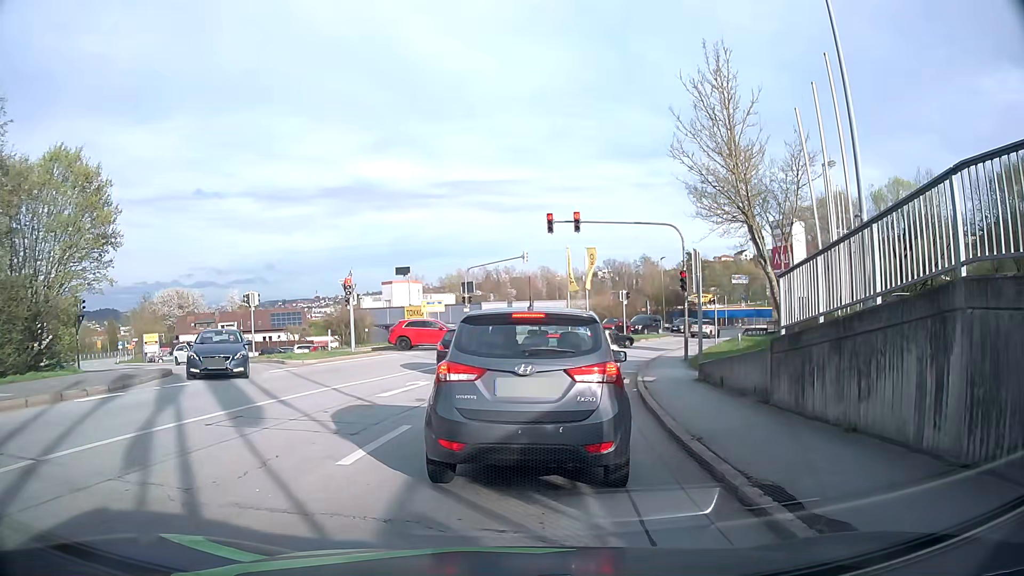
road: tertiary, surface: asphalt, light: Day
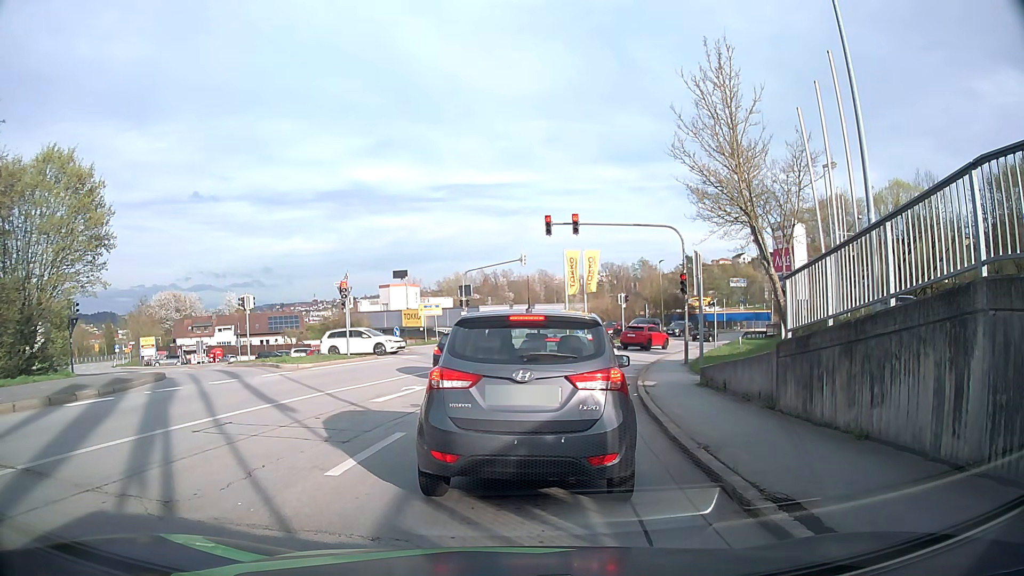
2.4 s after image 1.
(0.0, +0.4) m; 0°
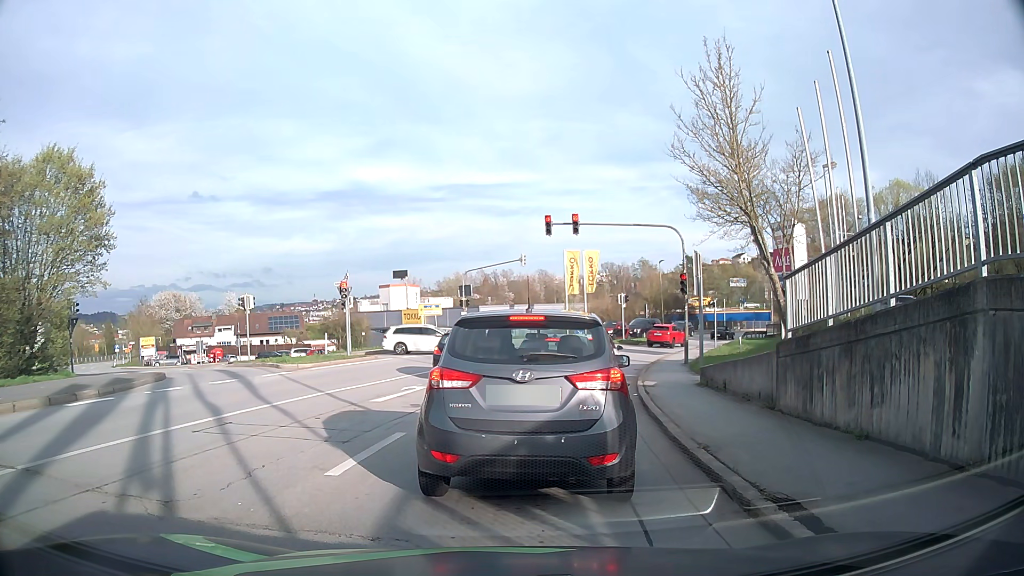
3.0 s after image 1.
(0.0, 0.0) m; 0°
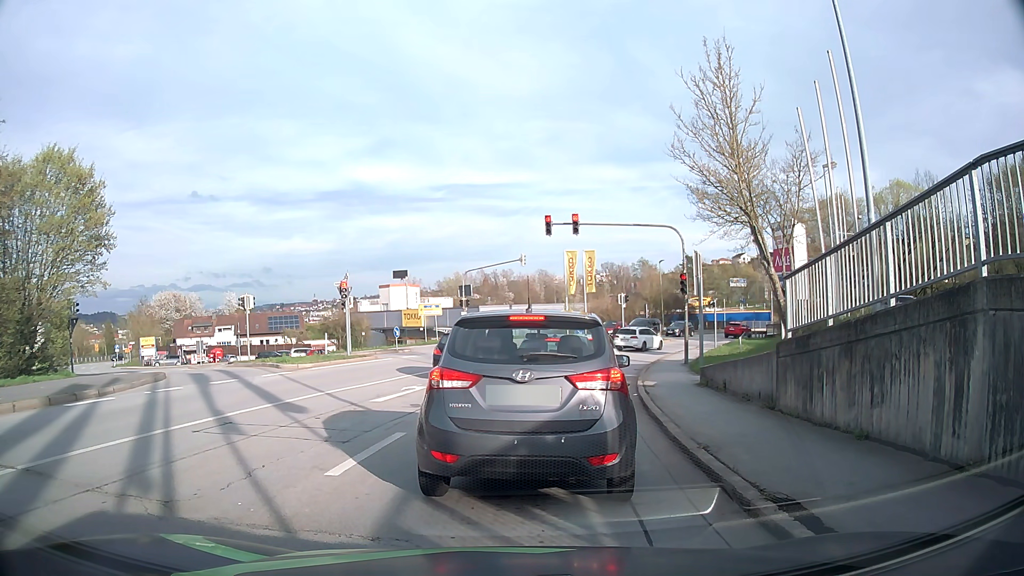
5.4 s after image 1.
(0.0, 0.0) m; 0°
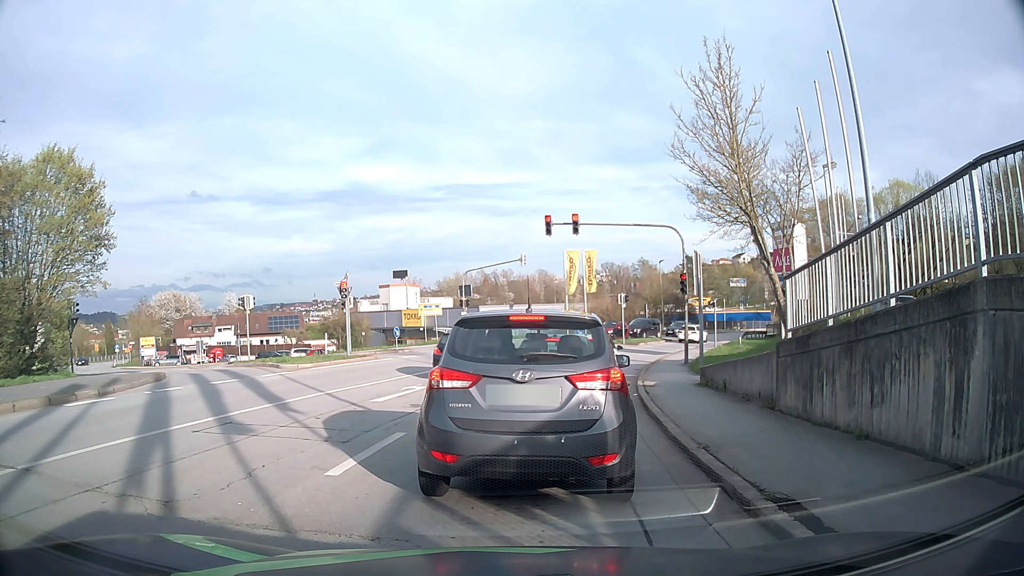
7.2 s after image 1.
(0.0, 0.0) m; 0°
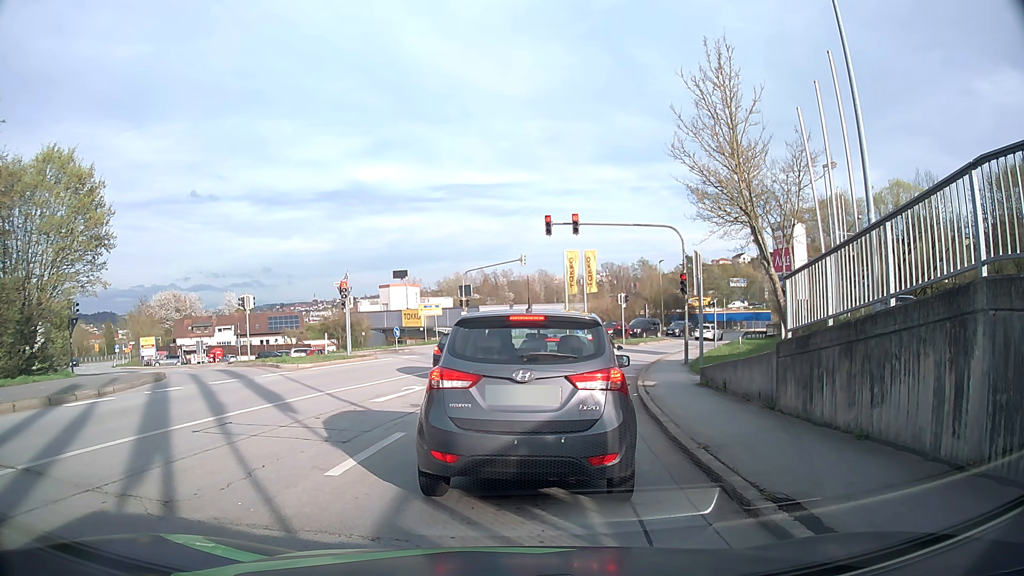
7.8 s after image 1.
(0.0, 0.0) m; 0°
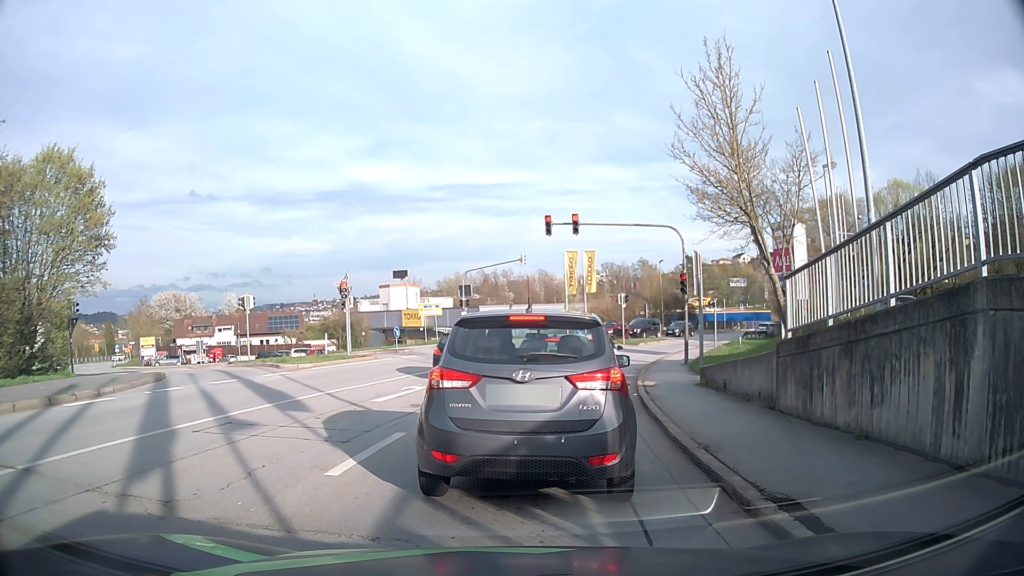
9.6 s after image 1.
(0.0, 0.0) m; 0°
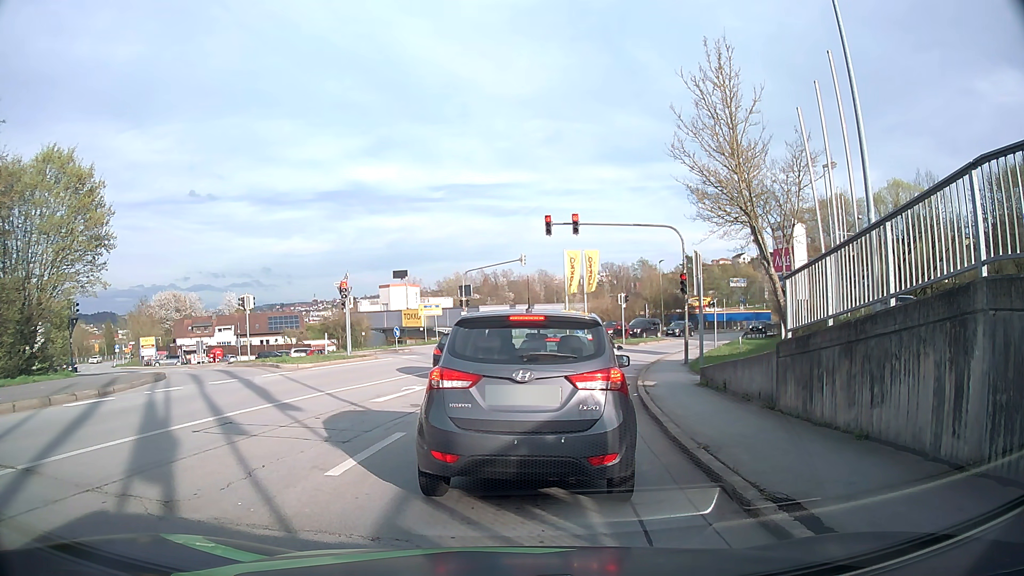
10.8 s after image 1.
(0.0, 0.0) m; 0°
(+1, +10) (+2, +20) (+5, +29) (+9, +39) (+14, +47) (+19, +56) (+25, +64) (+32, +71) (+39, +78) (+47, +84) m
